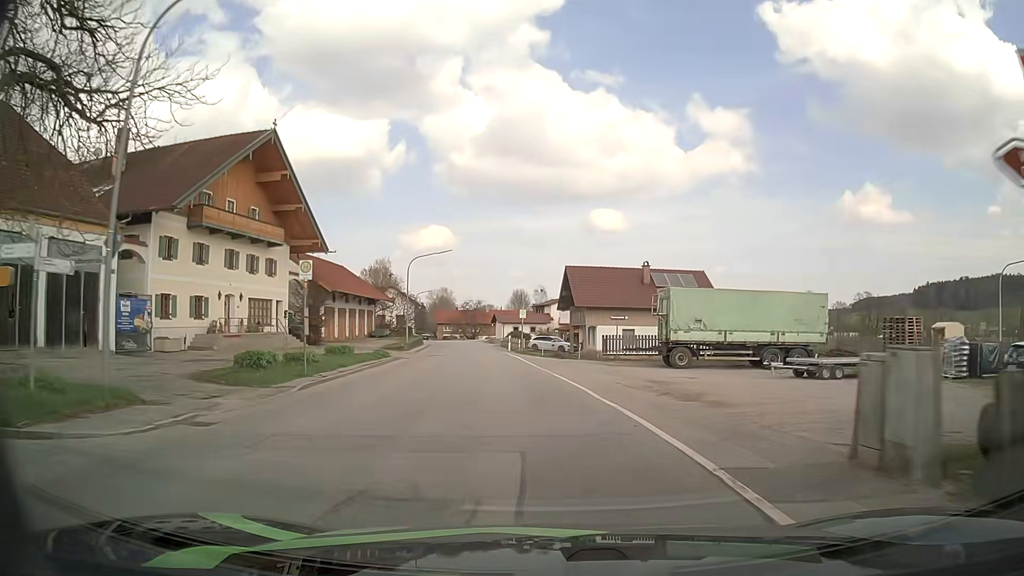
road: secondary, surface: asphalt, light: Day
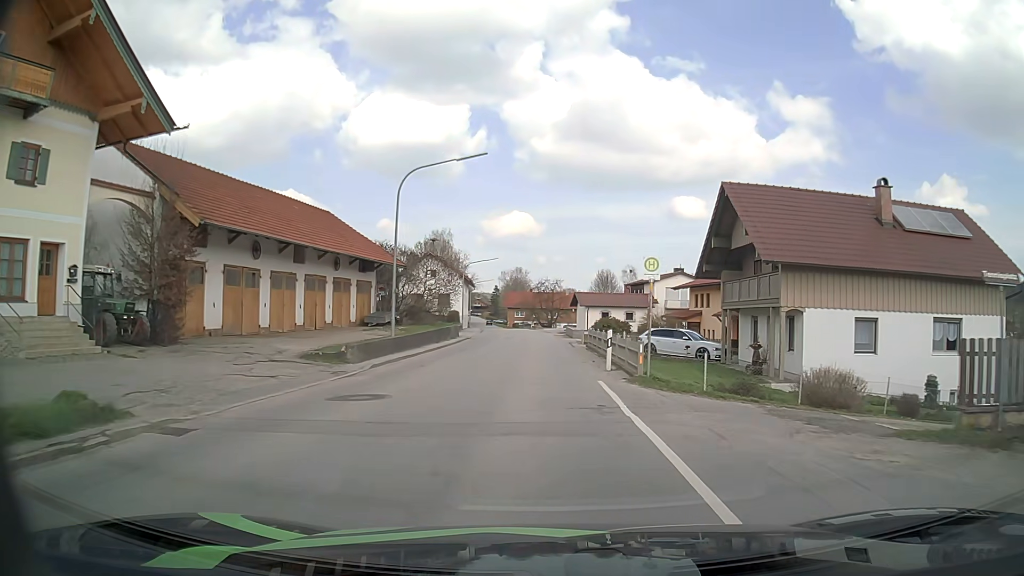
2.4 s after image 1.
(-1.8, +29.1) m; -7°
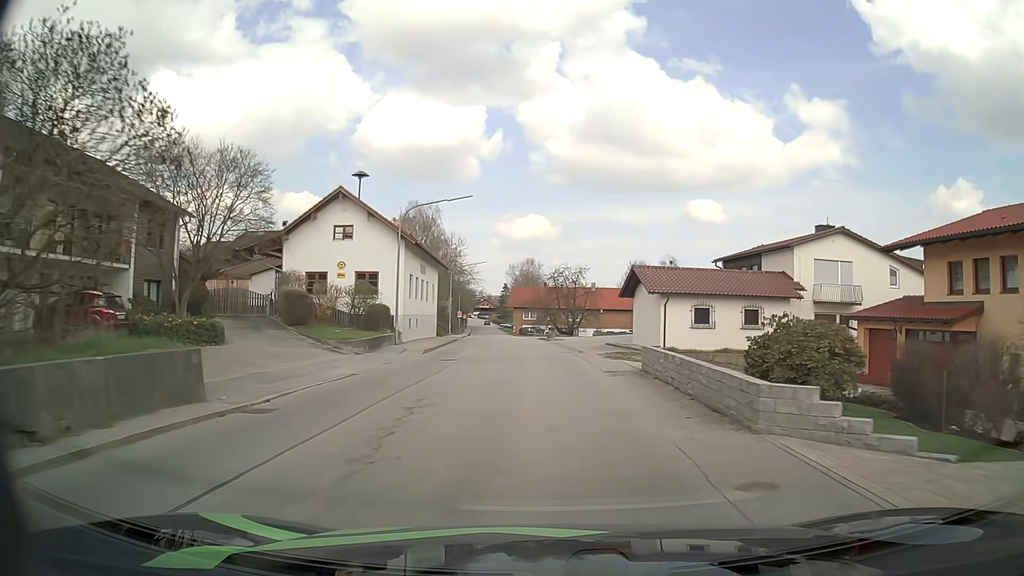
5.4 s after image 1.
(-0.6, +37.8) m; -2°
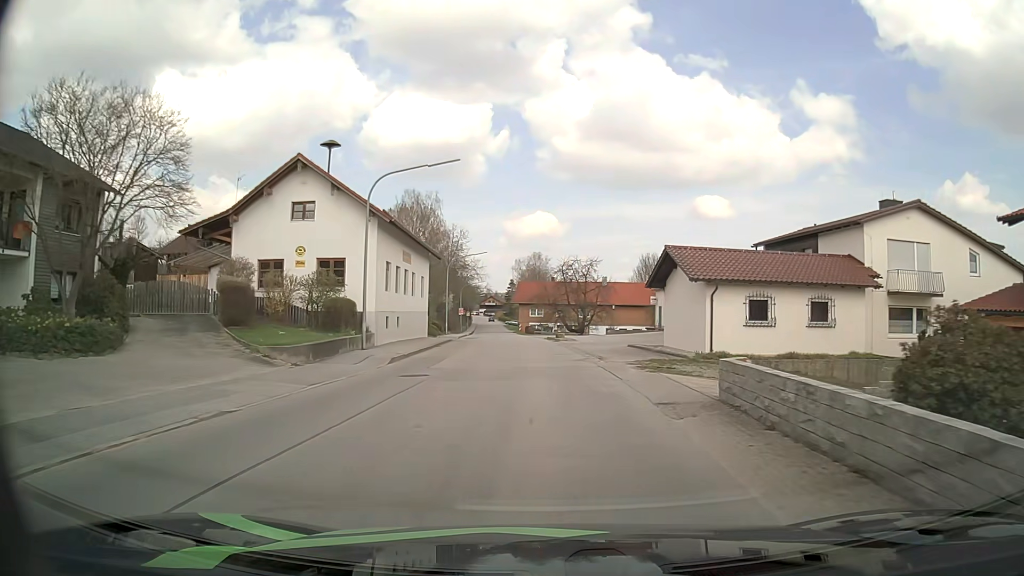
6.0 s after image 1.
(0.0, +7.6) m; 0°
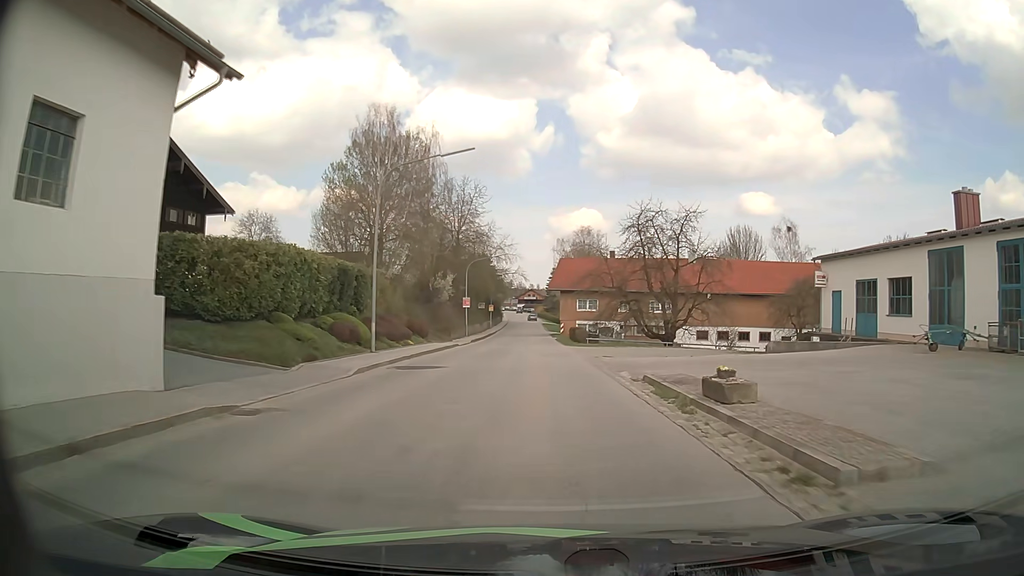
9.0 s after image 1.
(-1.3, +38.0) m; -4°
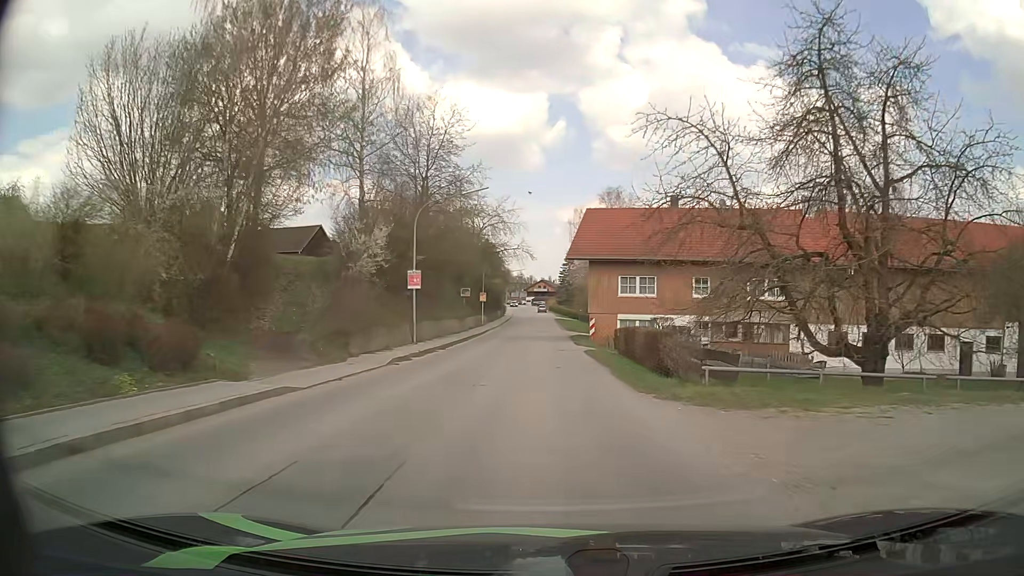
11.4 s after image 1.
(-0.4, +29.5) m; -1°
(0, +10) (0, +20) (0, +30) (0, +40) (0, +50) (0, +60) (0, +70) (0, +80) (0, +90) (0, +100) m
